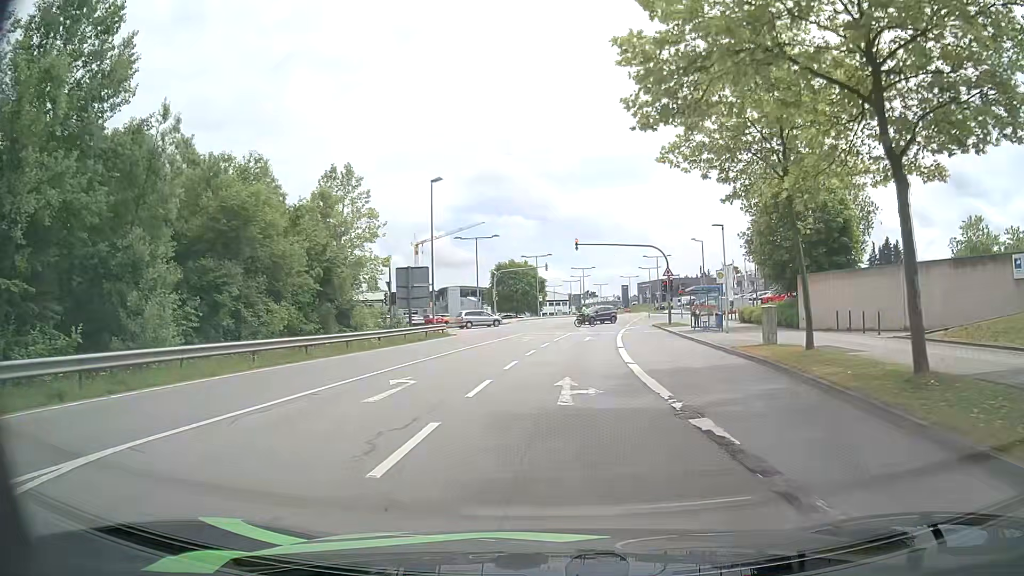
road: secondary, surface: asphalt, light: Day
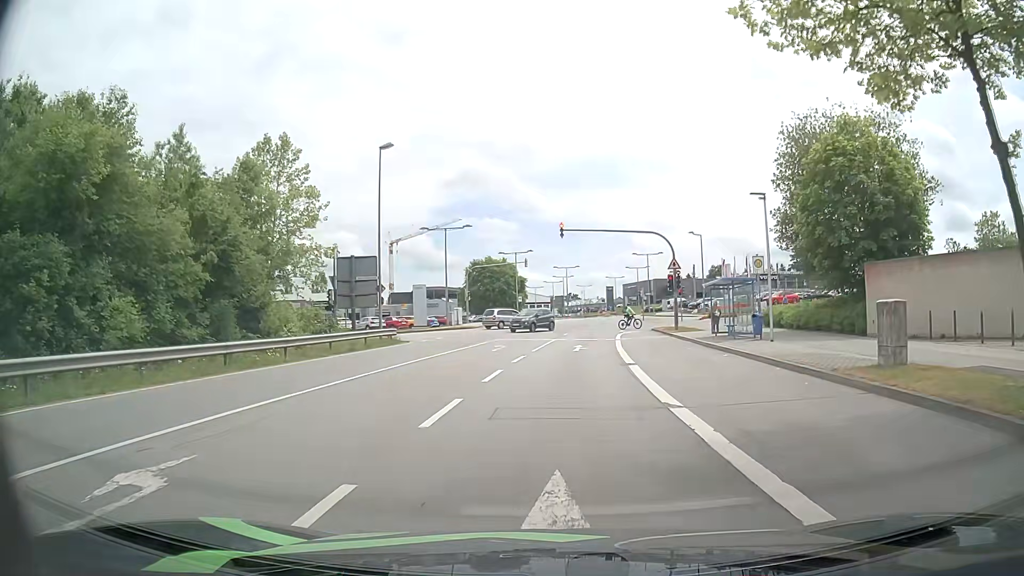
(+0.2, +9.2) m; +2°
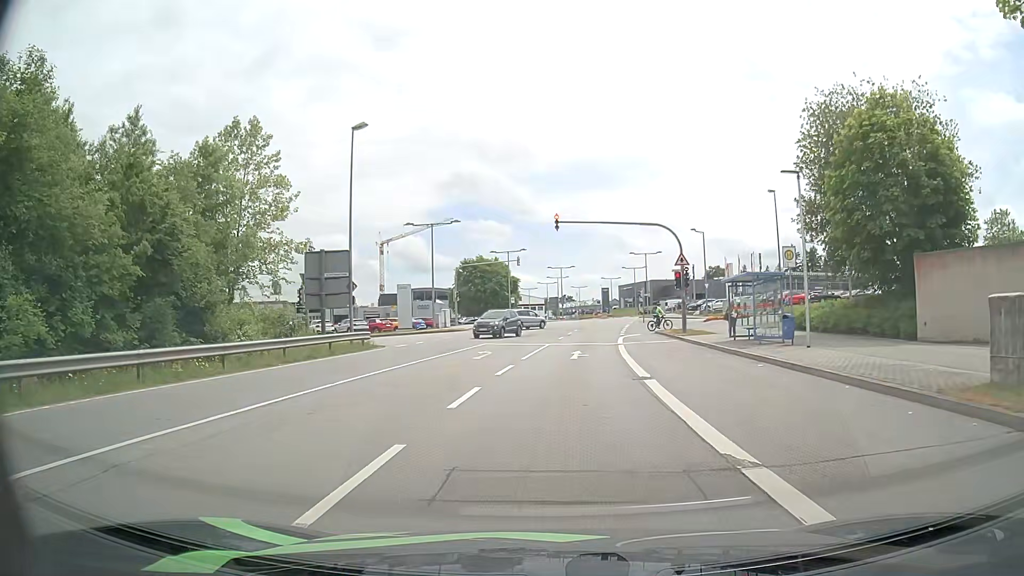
(0.0, +4.0) m; +2°
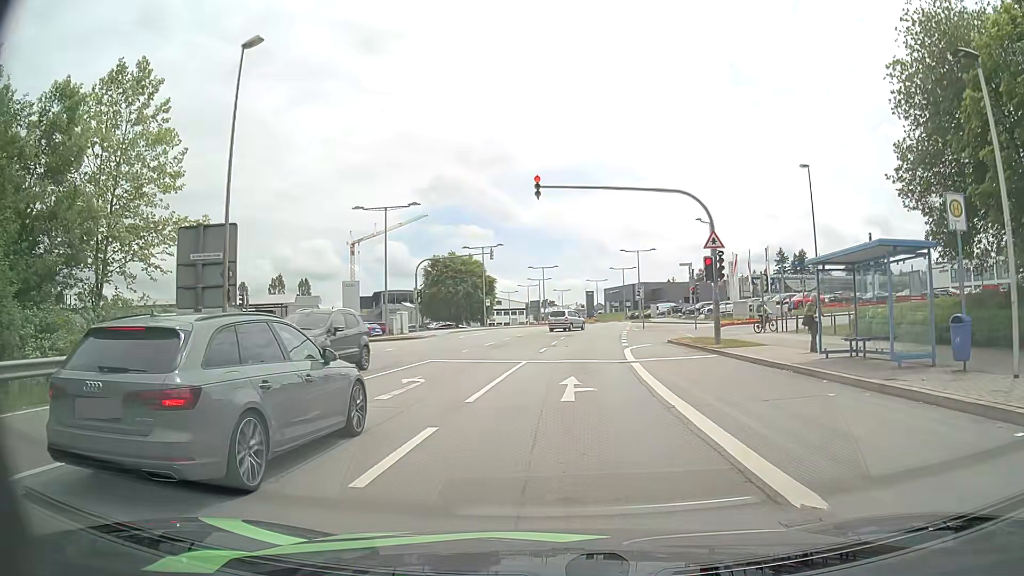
(0.0, +10.7) m; +1°
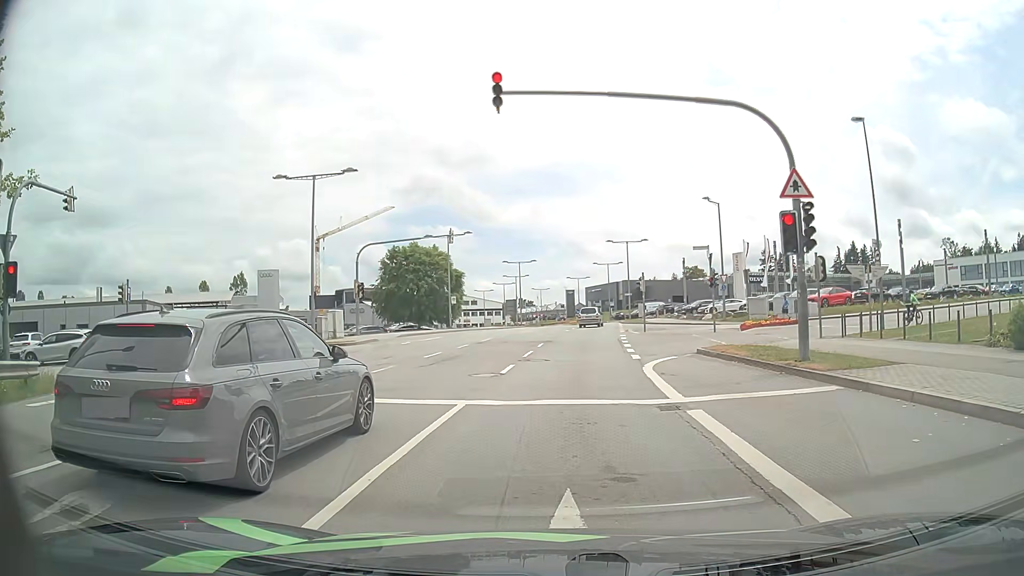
(+0.2, +10.8) m; +2°
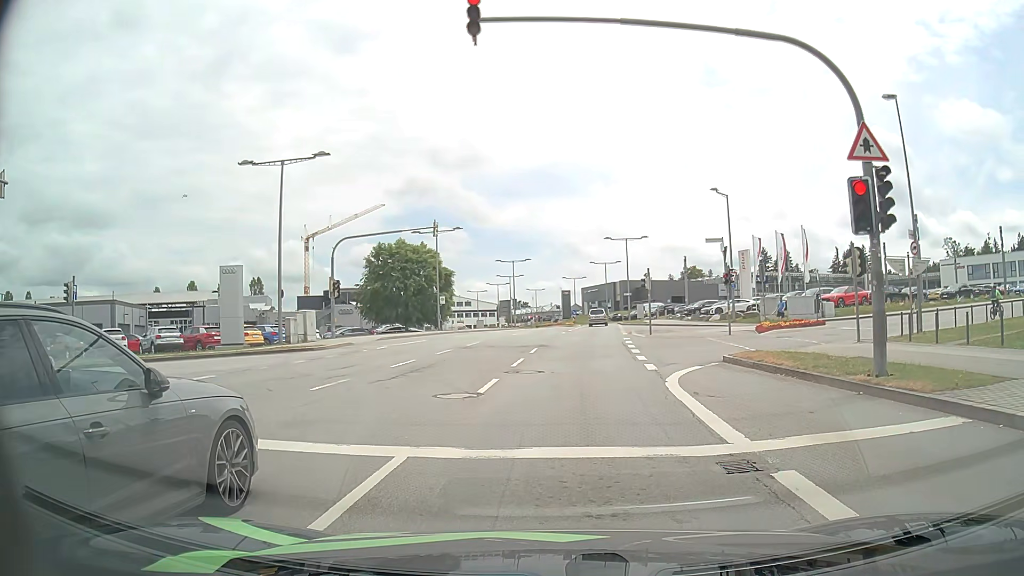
(0.0, +3.8) m; 0°
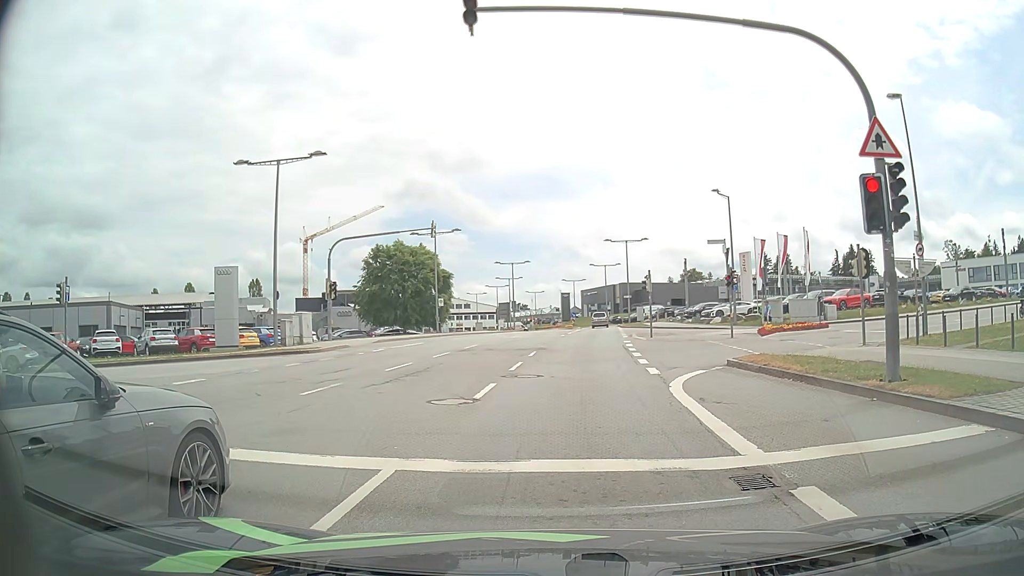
(0.0, +0.5) m; 0°
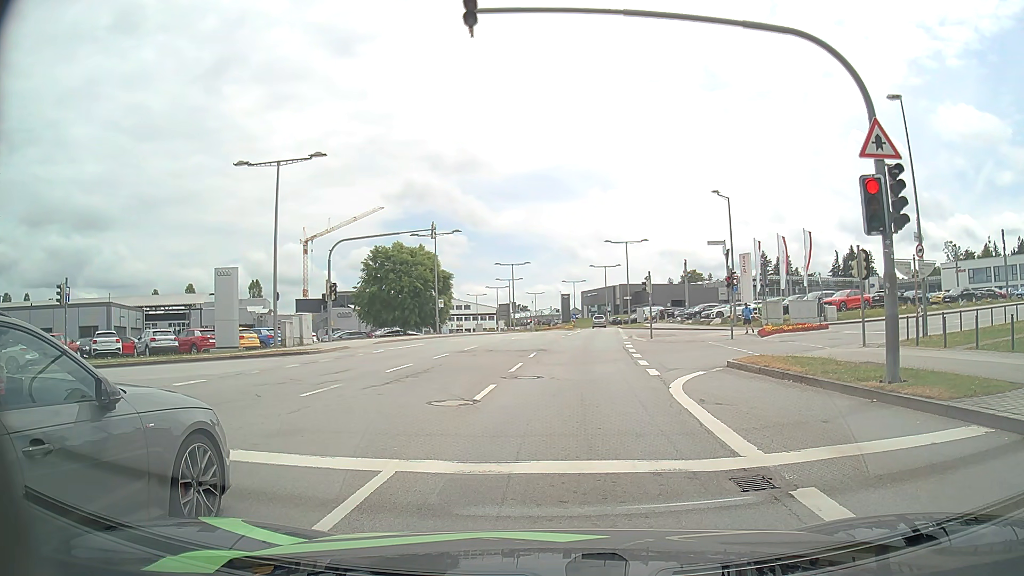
(0.0, +0.1) m; 0°
(0, +10) (+1, +20) (+1, +30) (+2, +40) (+3, +50) (+4, +60) (+5, +70) (+6, +80) (+6, +90) (+6, +100) m
